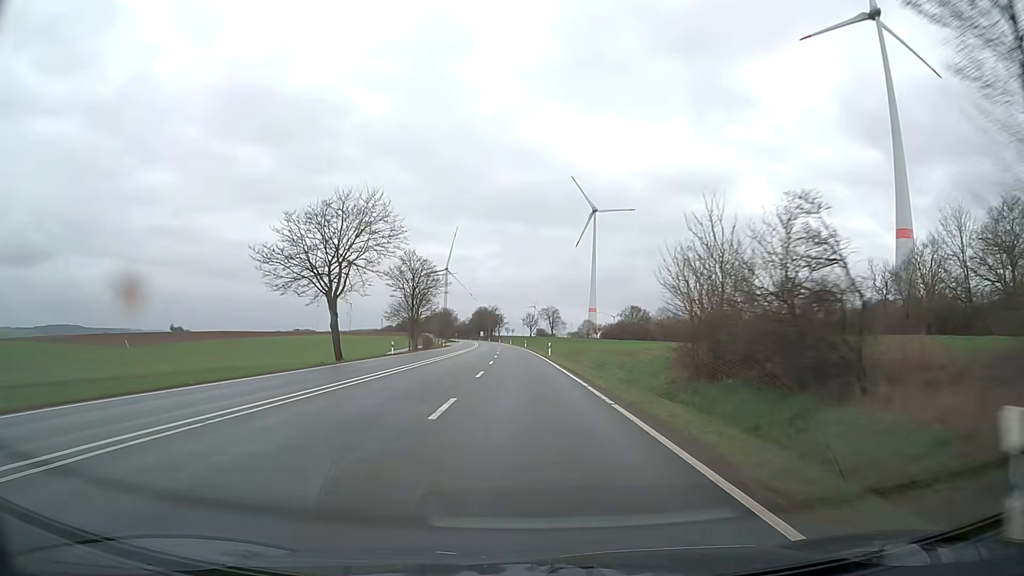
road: primary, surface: asphalt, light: Day
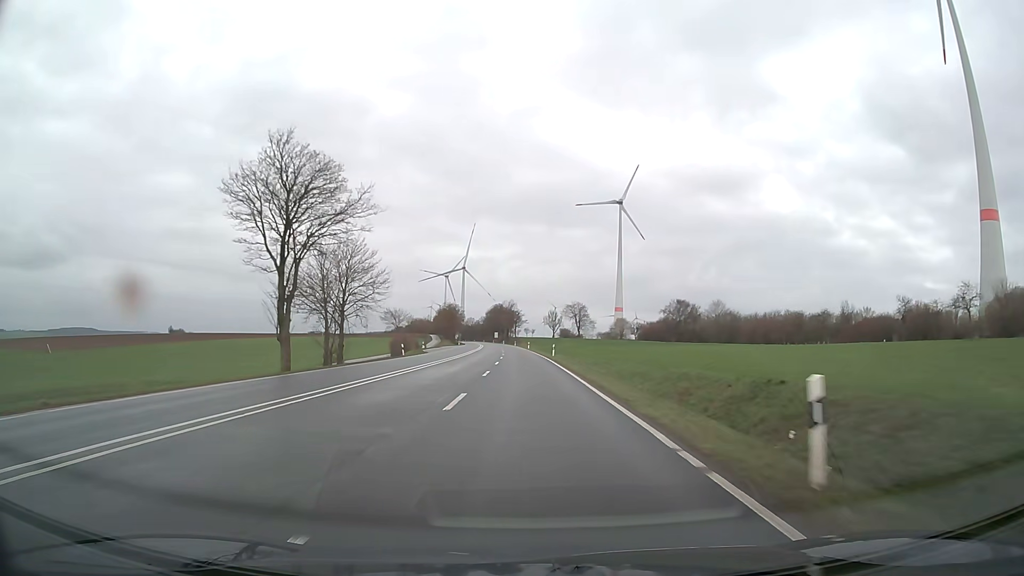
(-0.7, +47.5) m; -2°
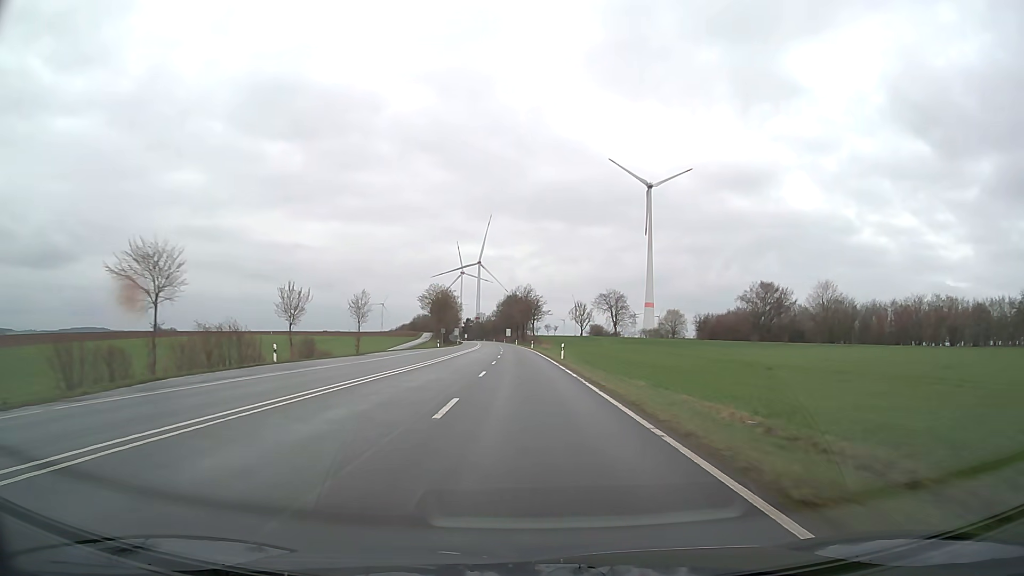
(-0.9, +63.4) m; -2°
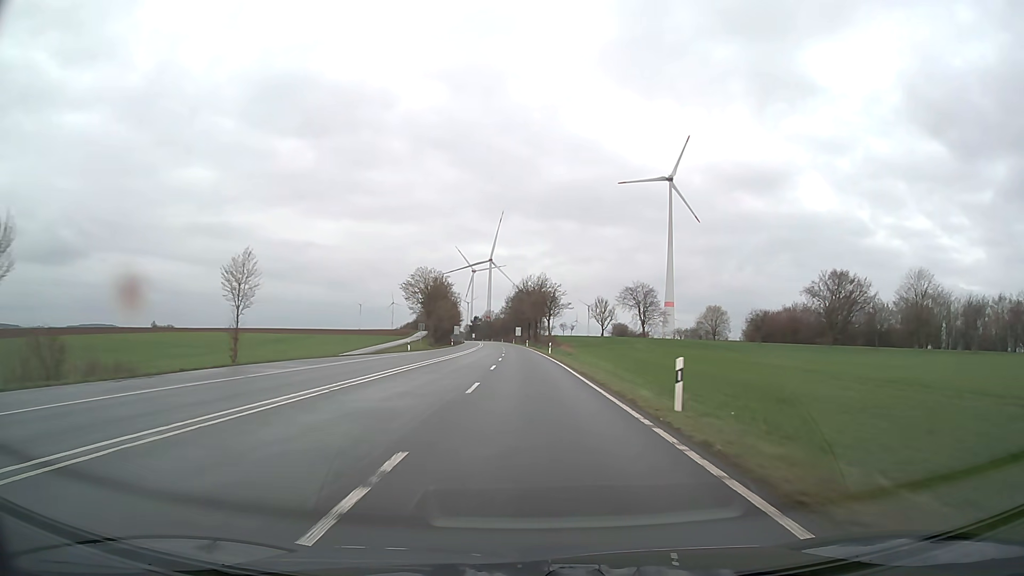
(-0.3, +31.7) m; -1°
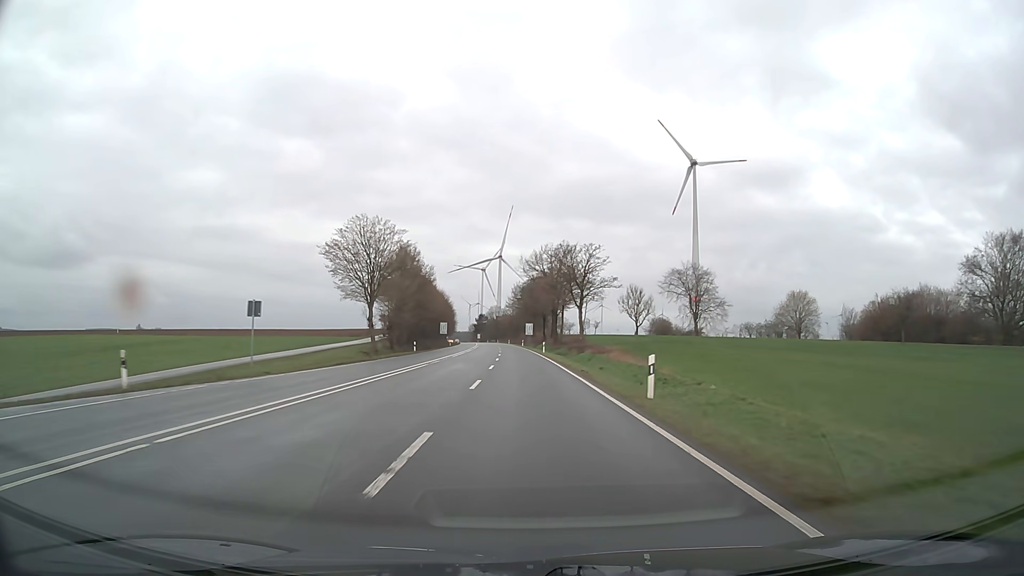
(-0.4, +47.5) m; -1°
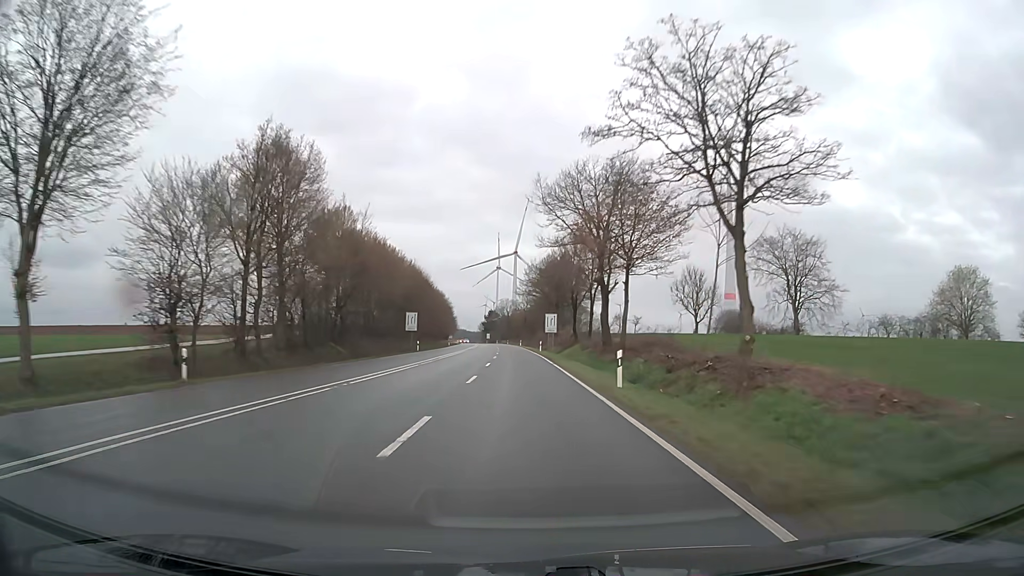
(-0.5, +47.5) m; -1°
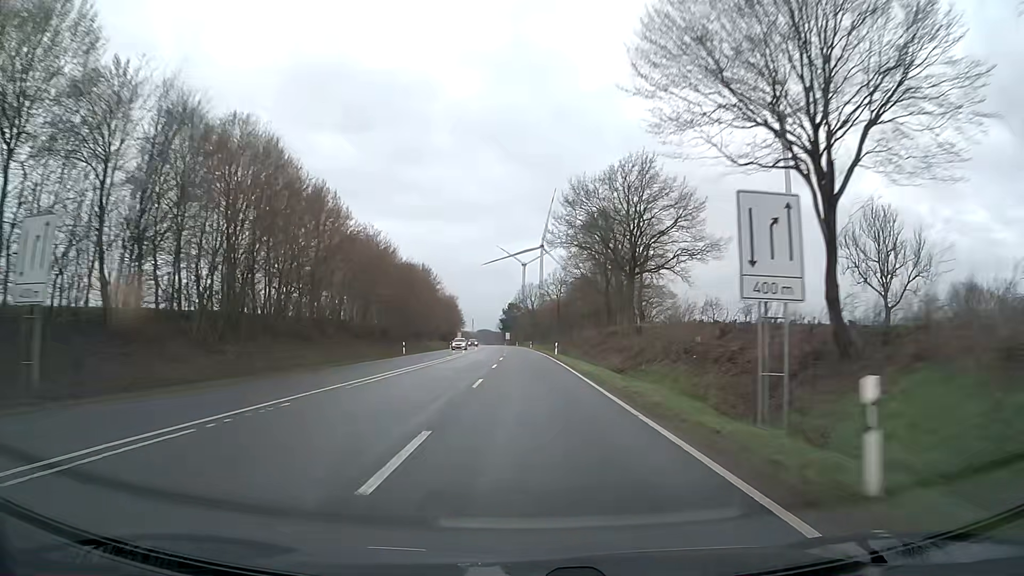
(-1.4, +63.3) m; -2°
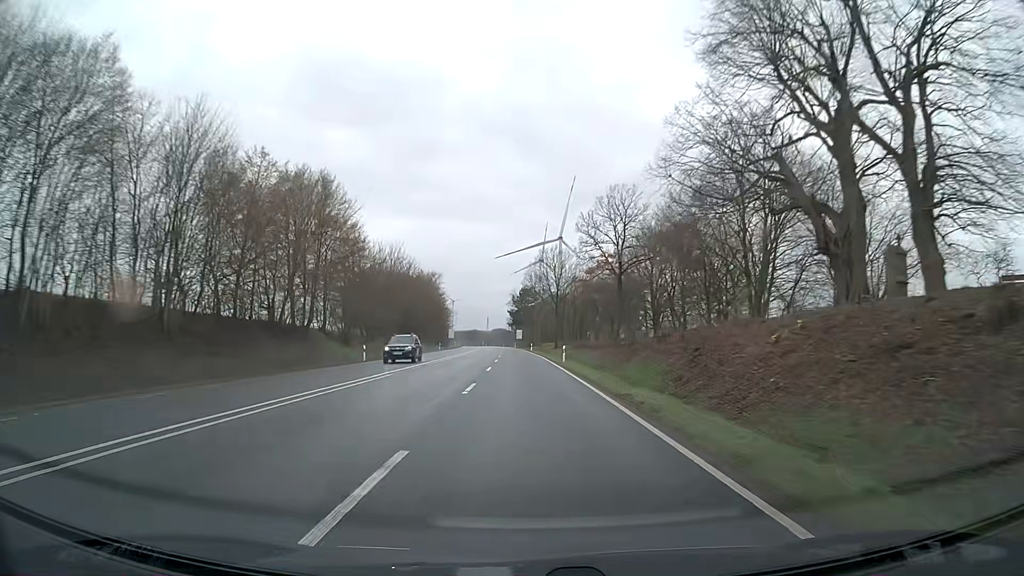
(-0.7, +63.3) m; -1°
(0, +10) (0, +20) (0, +30) (0, +40) (0, +50) (-1, +60) (-1, +70) (-1, +80) (-2, +90) (-2, +100) m
